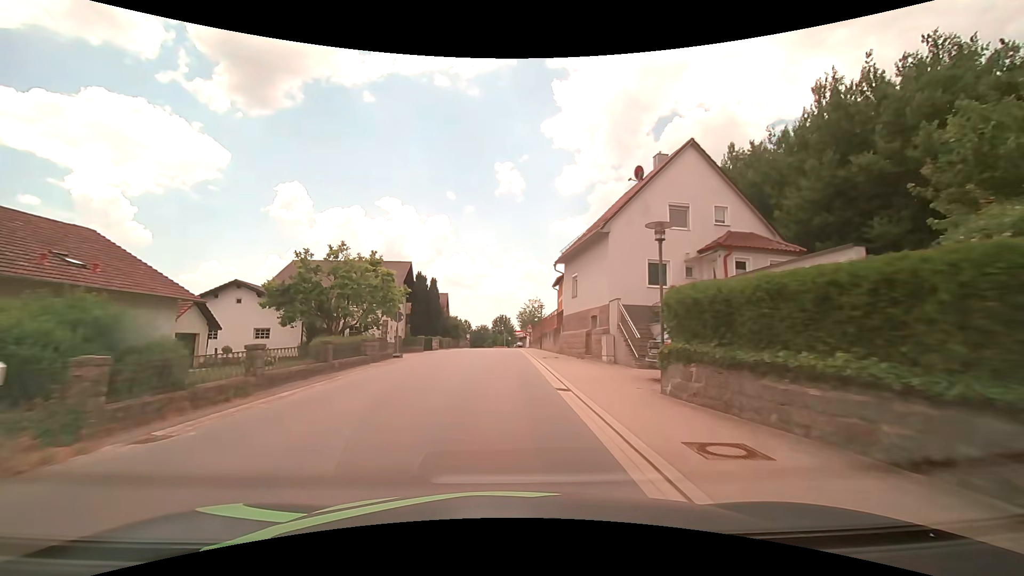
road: tertiary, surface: asphalt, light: Day
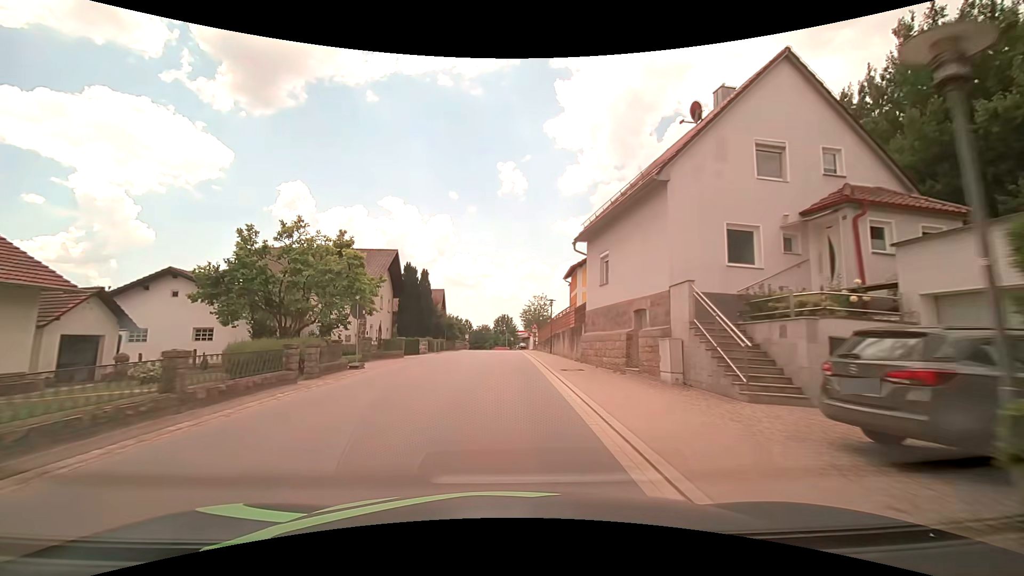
(0.0, +7.6) m; 0°
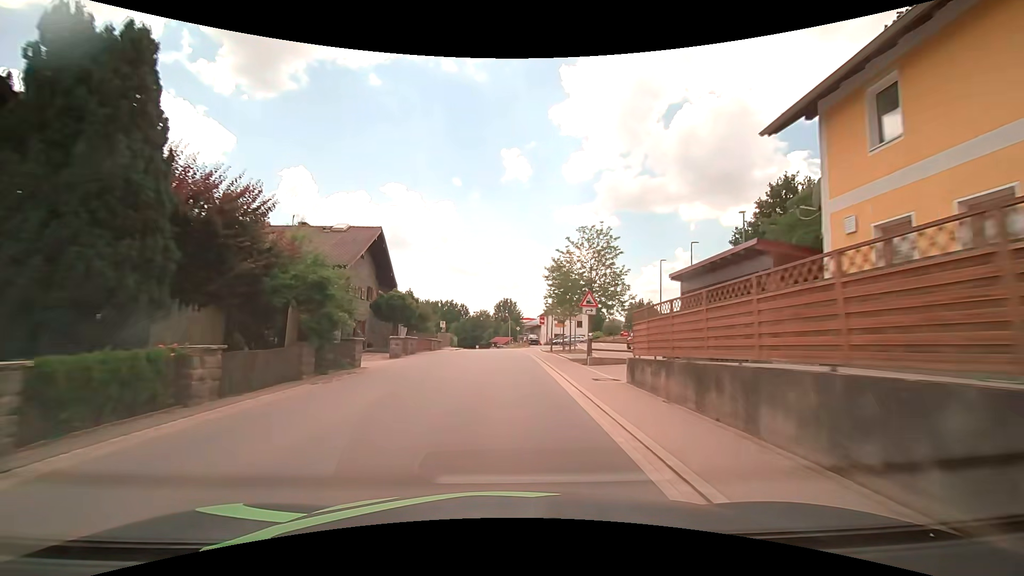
(-0.2, +38.4) m; 0°
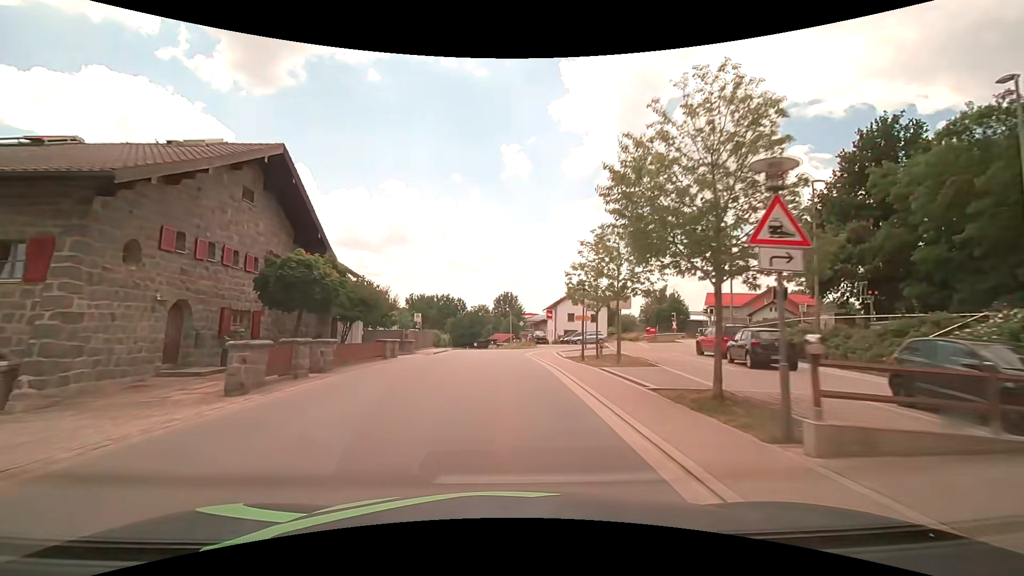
(0.0, +15.6) m; 0°
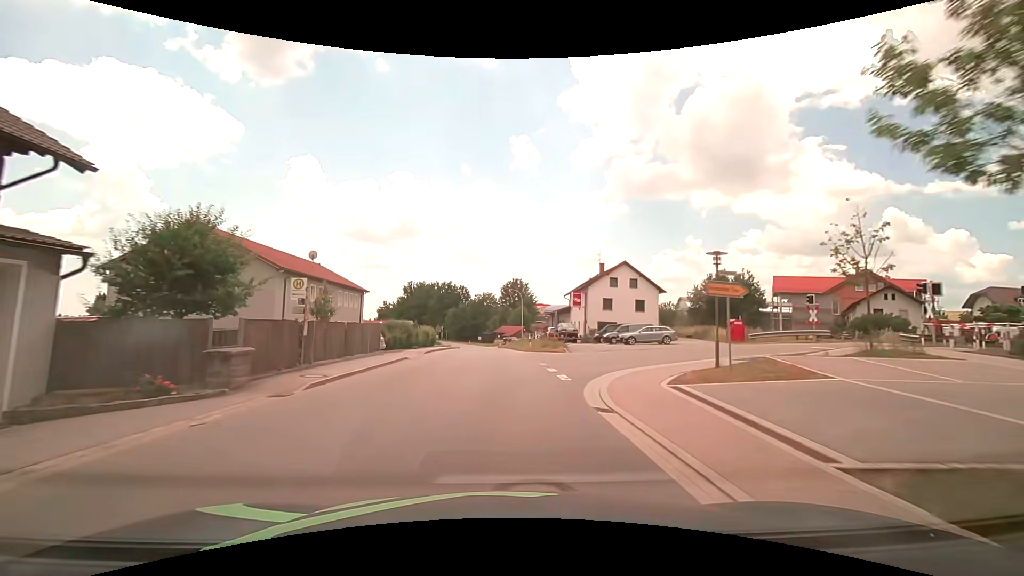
(-0.1, +23.4) m; -1°
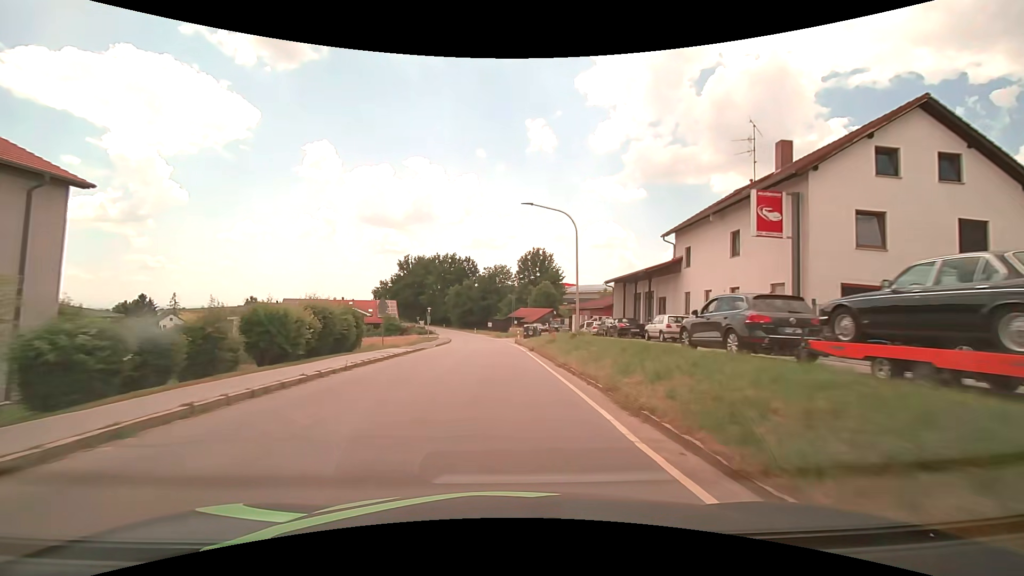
(-0.8, +39.1) m; -2°
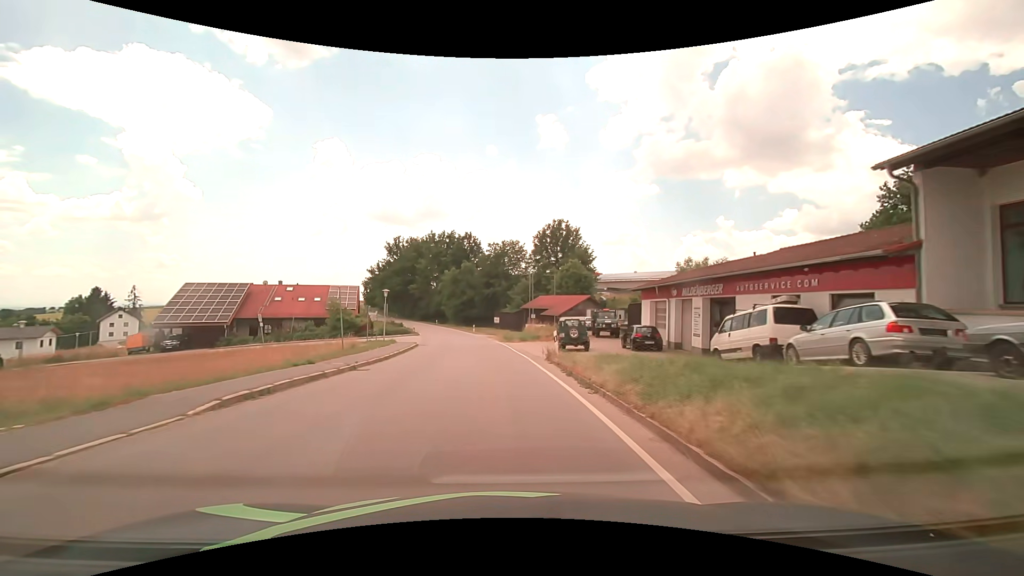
(-0.2, +31.2) m; -1°
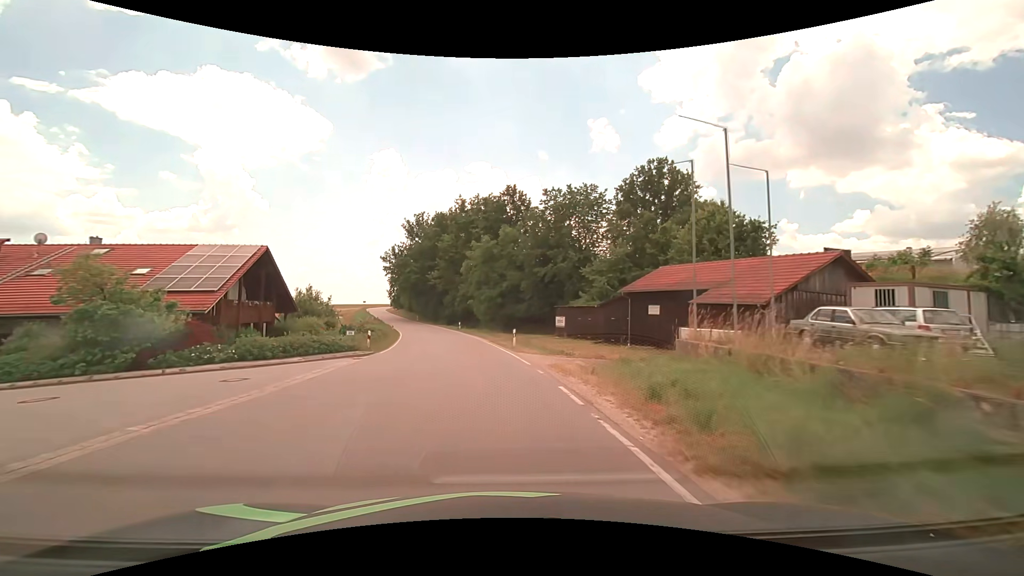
(-1.7, +38.4) m; -6°
(0, +10) (-1, +20) (-2, +30) (-3, +40) (-5, +50) (-8, +59) (-10, +69) (-13, +79) (-16, +88) (-19, +98) m
